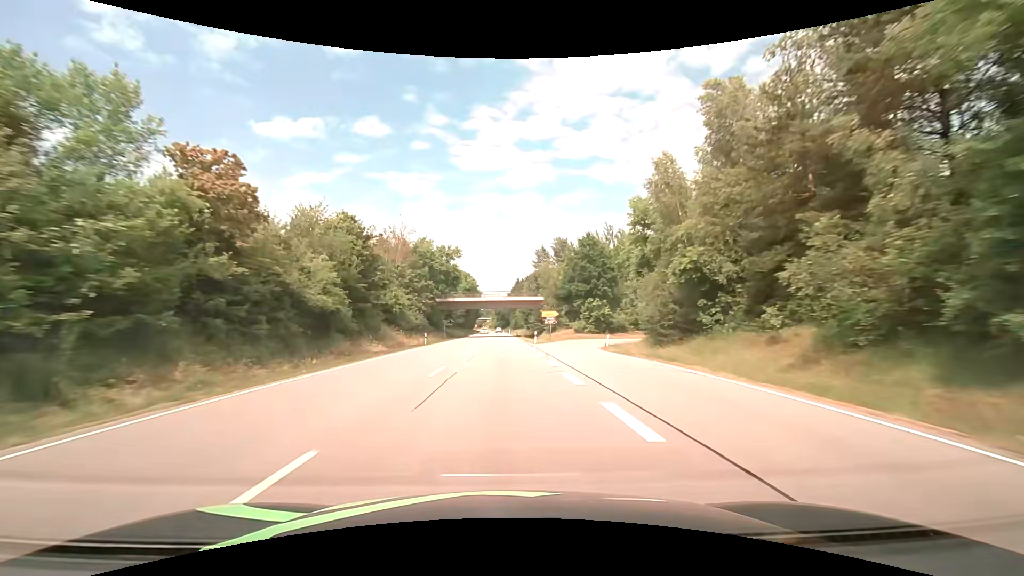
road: primary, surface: asphalt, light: Day
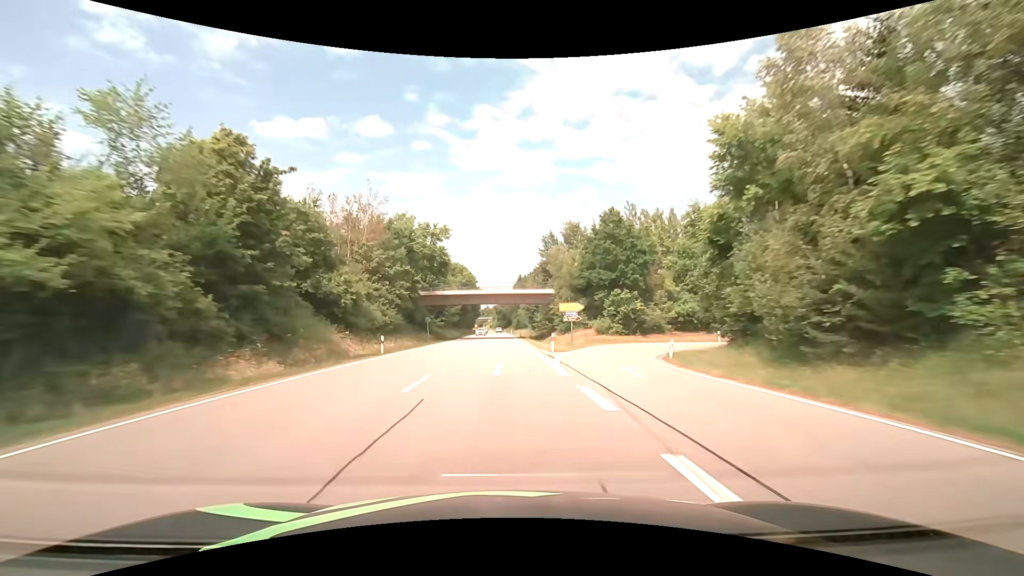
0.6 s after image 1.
(0.0, +15.8) m; 0°
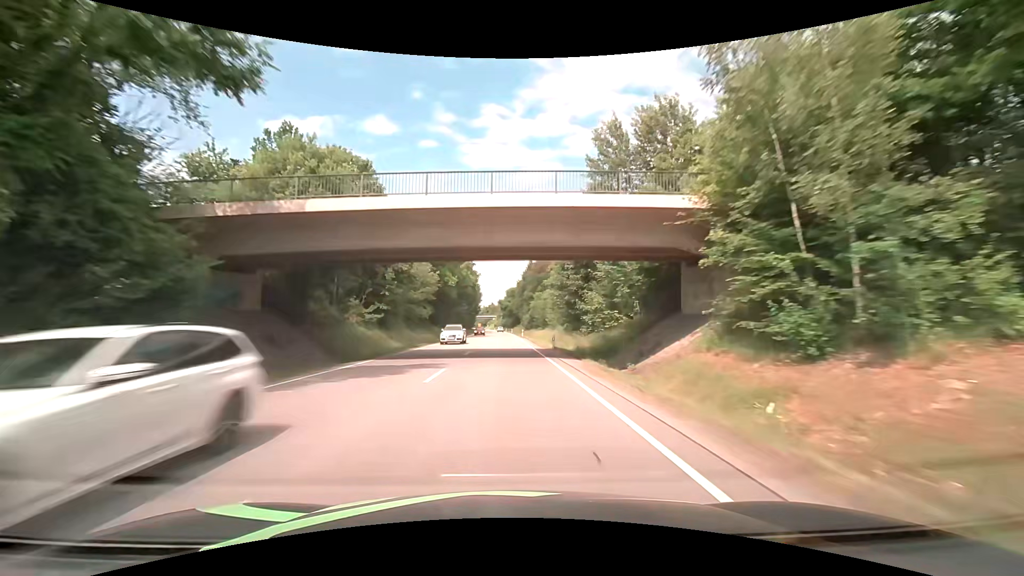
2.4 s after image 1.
(-0.3, +47.4) m; -1°
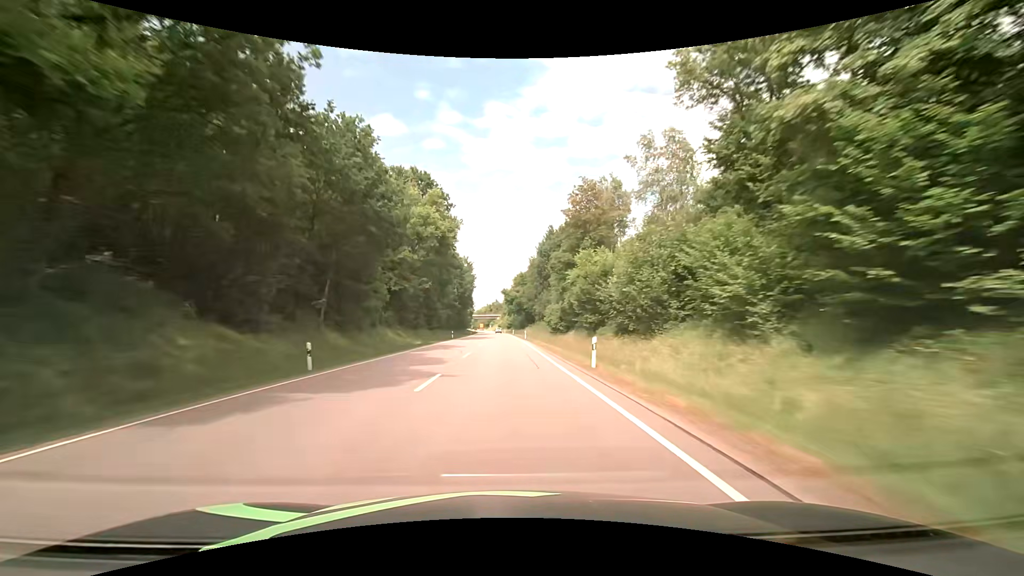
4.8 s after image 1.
(-0.3, +63.3) m; -1°
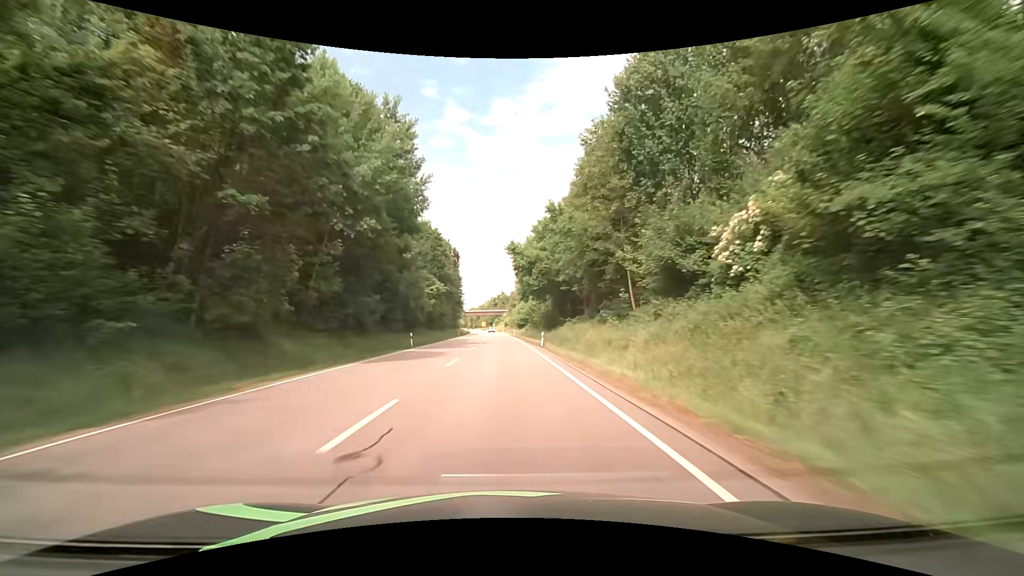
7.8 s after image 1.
(-0.8, +79.1) m; -1°
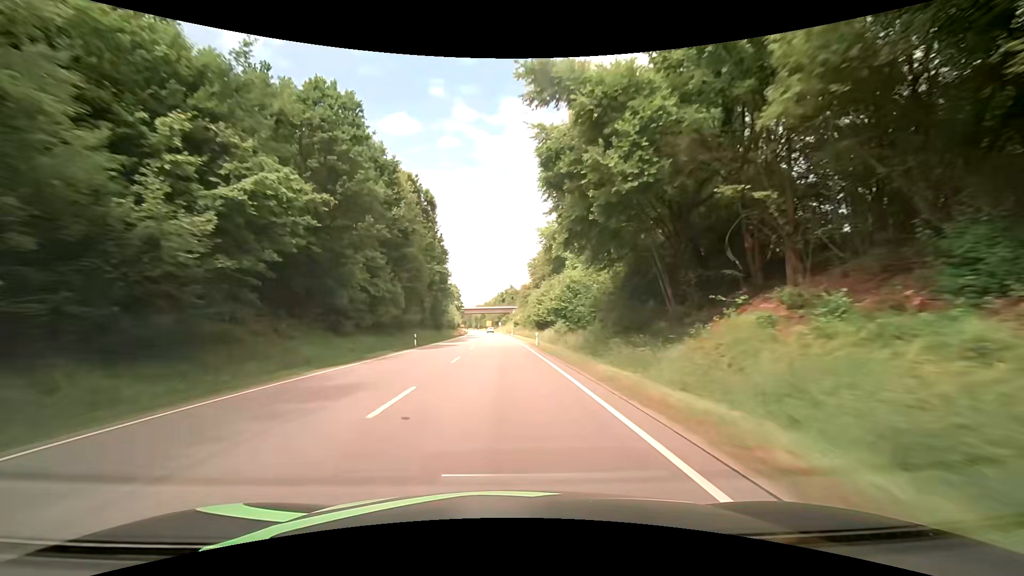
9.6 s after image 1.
(-0.5, +47.4) m; -1°
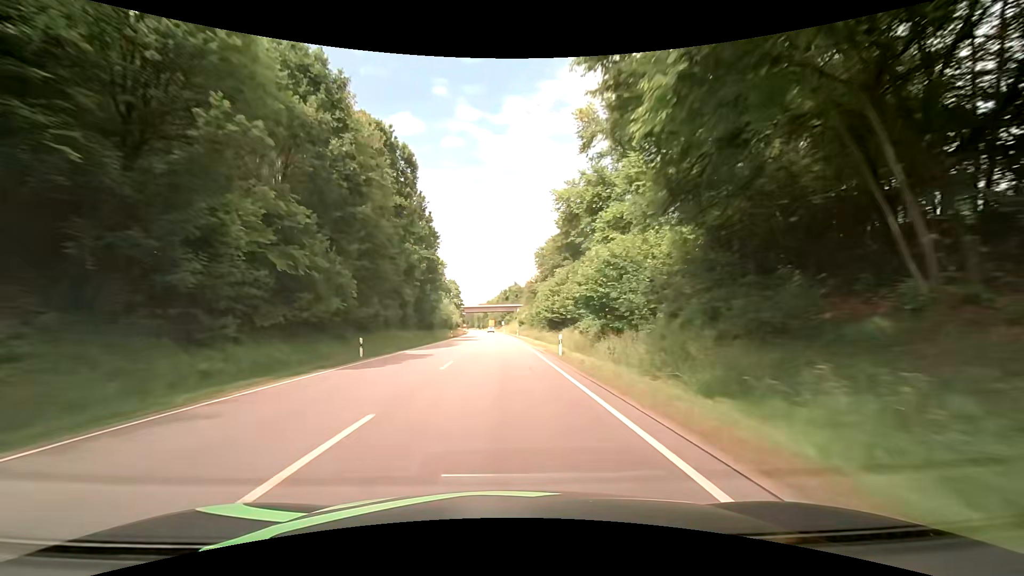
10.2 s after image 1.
(-0.1, +15.8) m; 0°
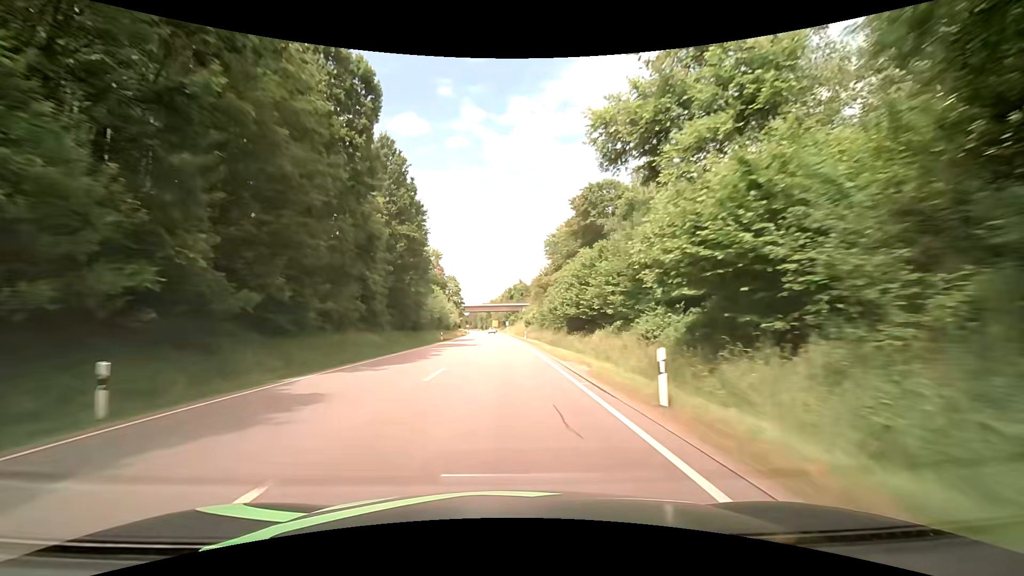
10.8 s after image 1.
(-0.1, +15.8) m; -1°
(0, +10) (0, +20) (0, +30) (0, +40) (-1, +50) (-1, +60) (-1, +70) (-1, +80) (-2, +90) (-2, +100) m
